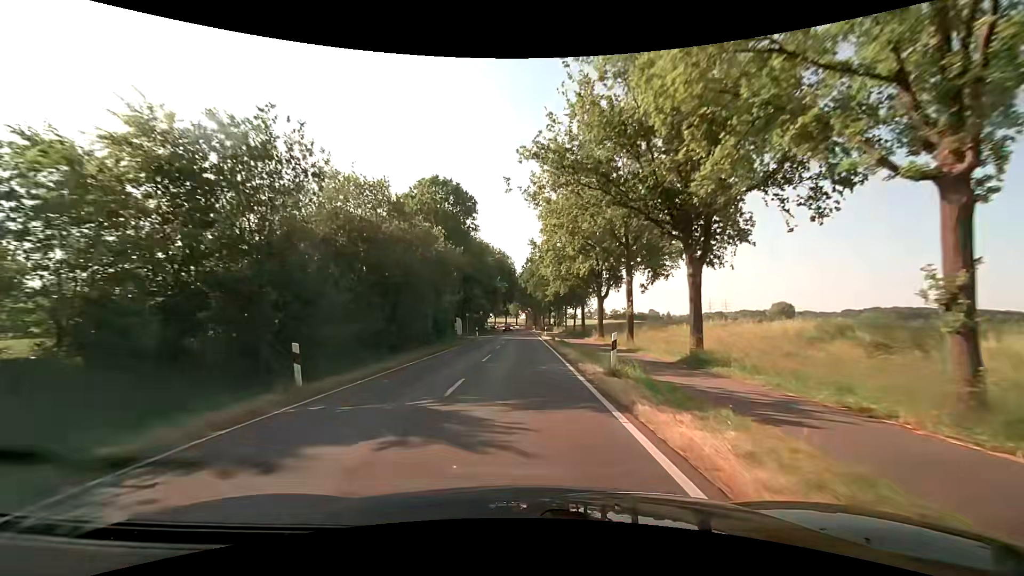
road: secondary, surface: asphalt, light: Day
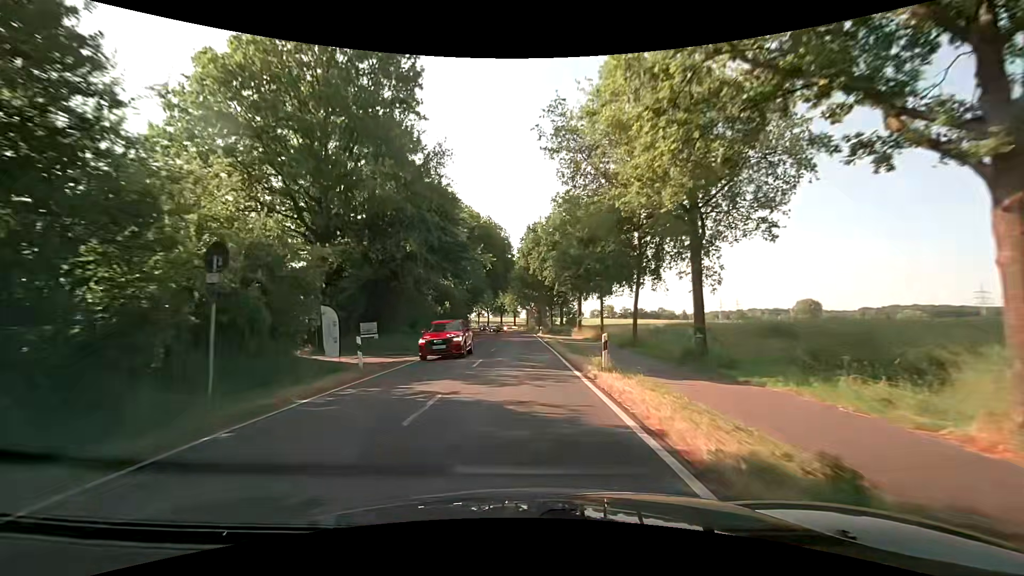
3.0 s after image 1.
(+0.2, +38.9) m; 0°
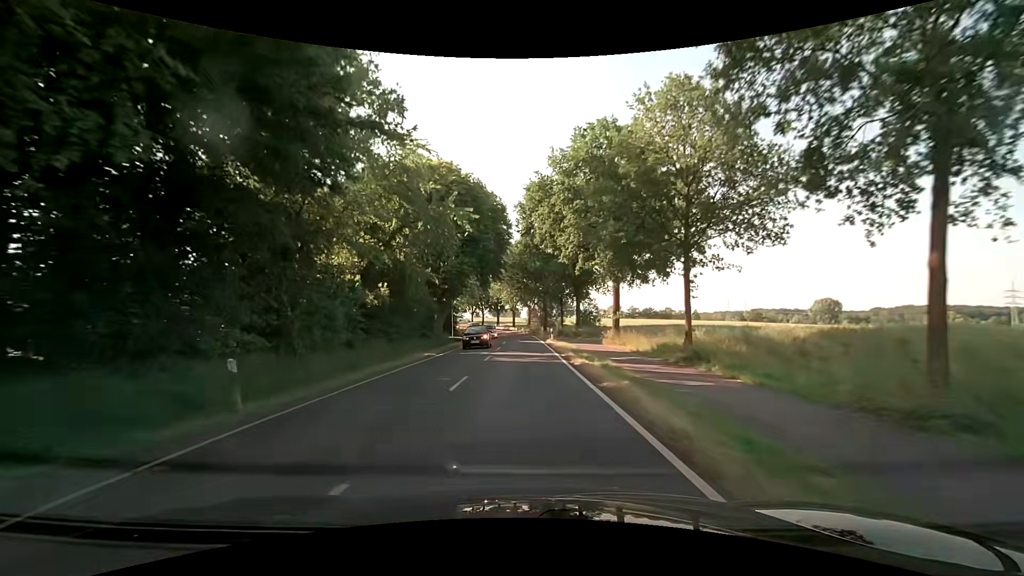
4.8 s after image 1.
(-0.1, +23.3) m; 0°
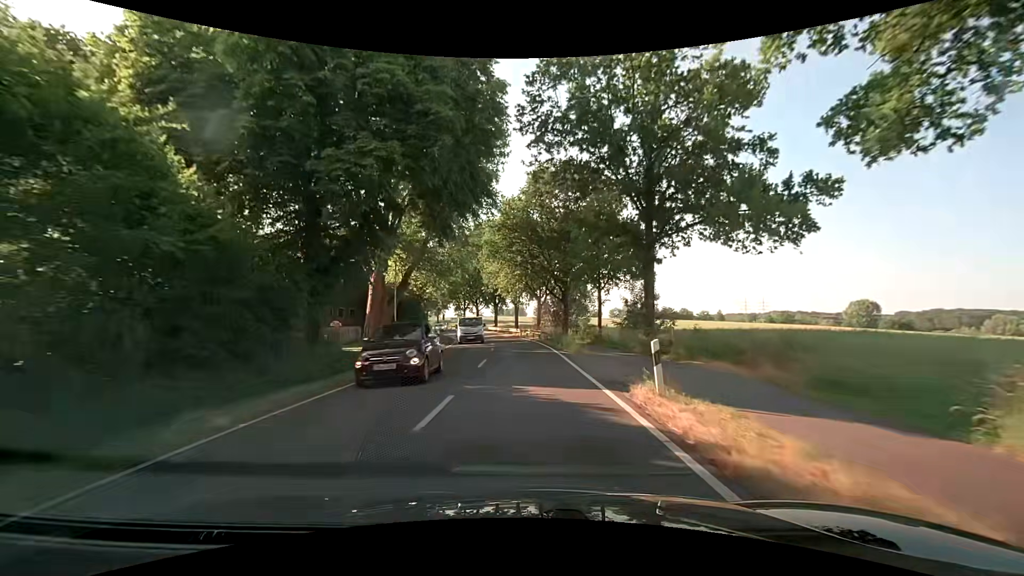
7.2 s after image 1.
(-0.4, +31.2) m; -1°
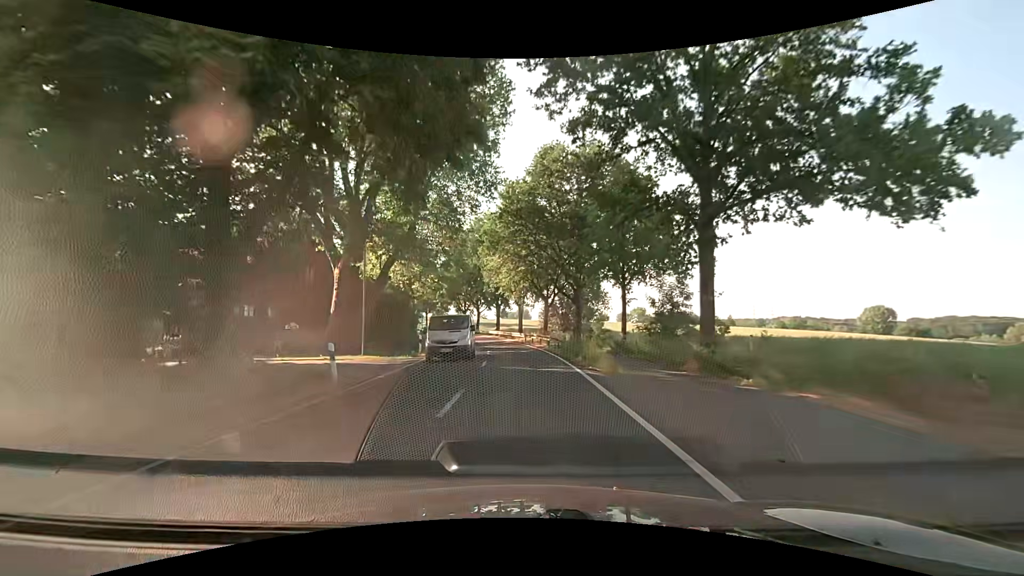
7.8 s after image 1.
(-0.1, +7.8) m; -1°
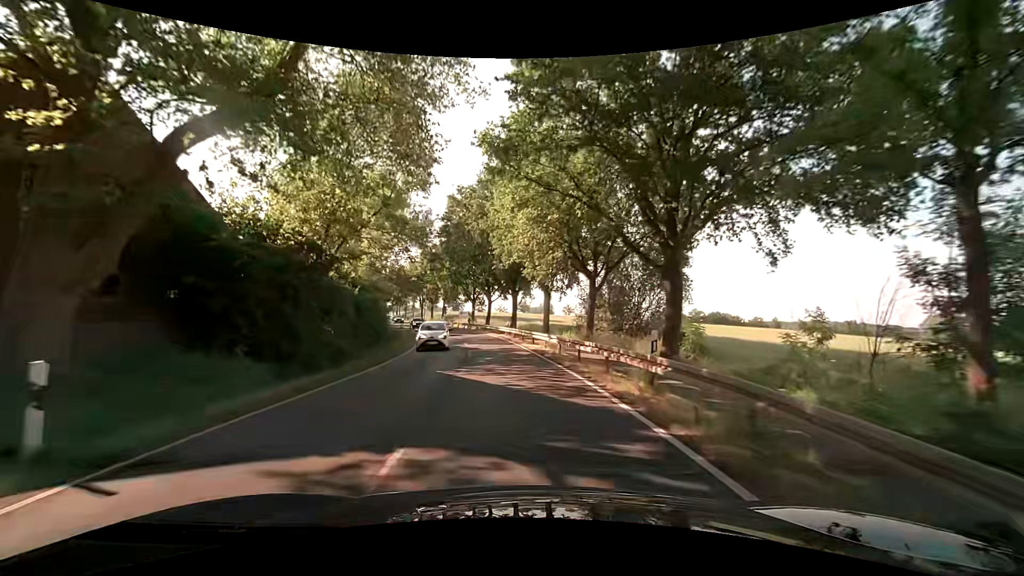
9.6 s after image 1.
(-0.2, +23.3) m; -1°
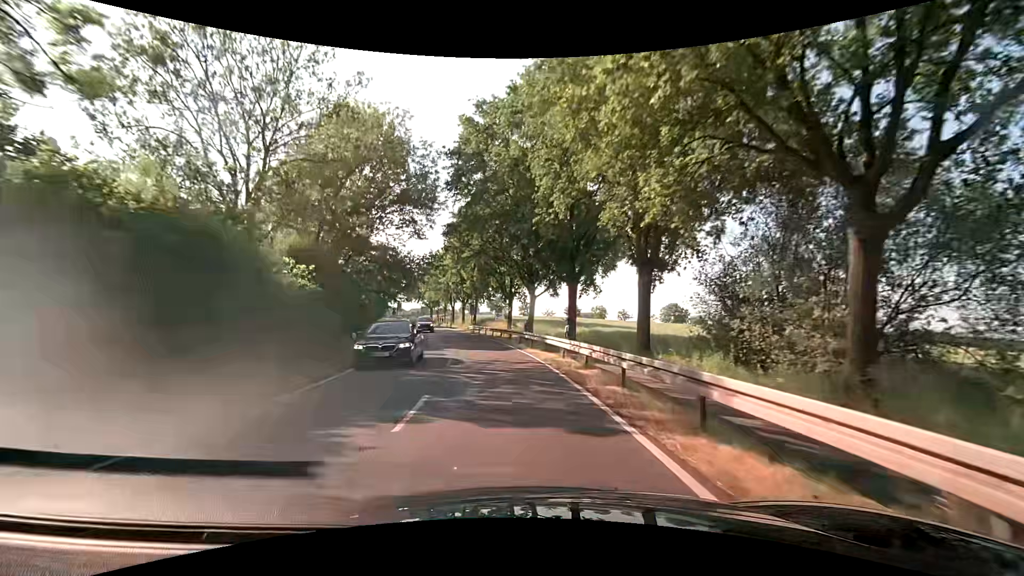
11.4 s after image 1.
(-1.6, +23.3) m; -7°
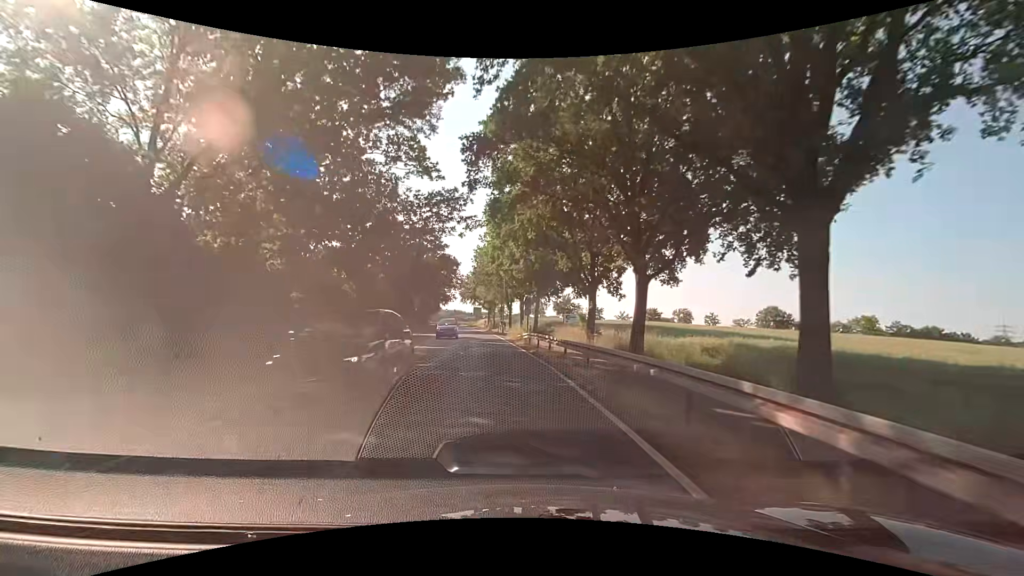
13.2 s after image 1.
(-1.4, +23.1) m; -7°
(0, +10) (-1, +20) (-2, +30) (-3, +40) (-4, +50) (-6, +60) (-7, +70) (-9, +79) (-10, +89) (-12, +99) m
